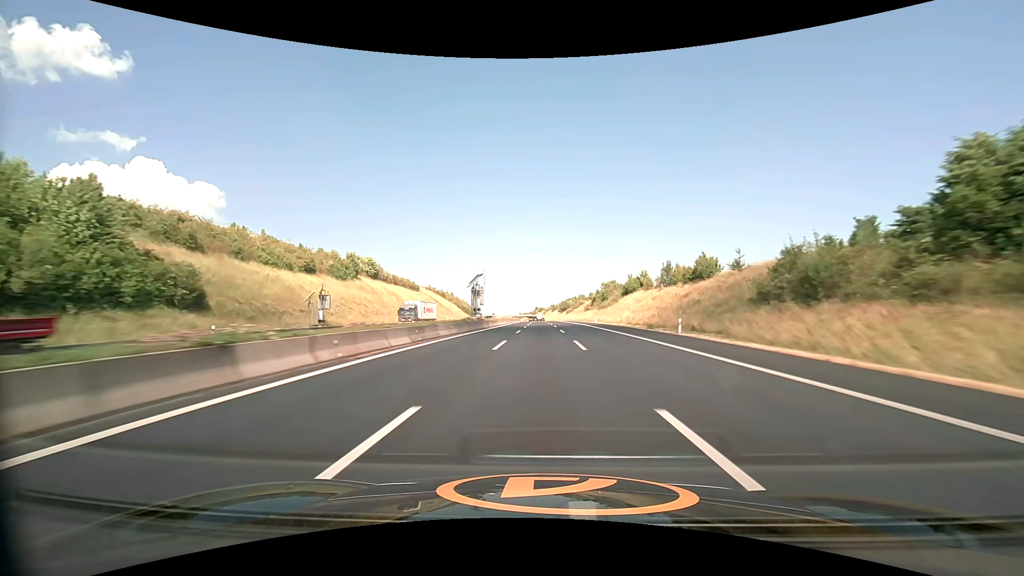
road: motorway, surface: asphalt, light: Day
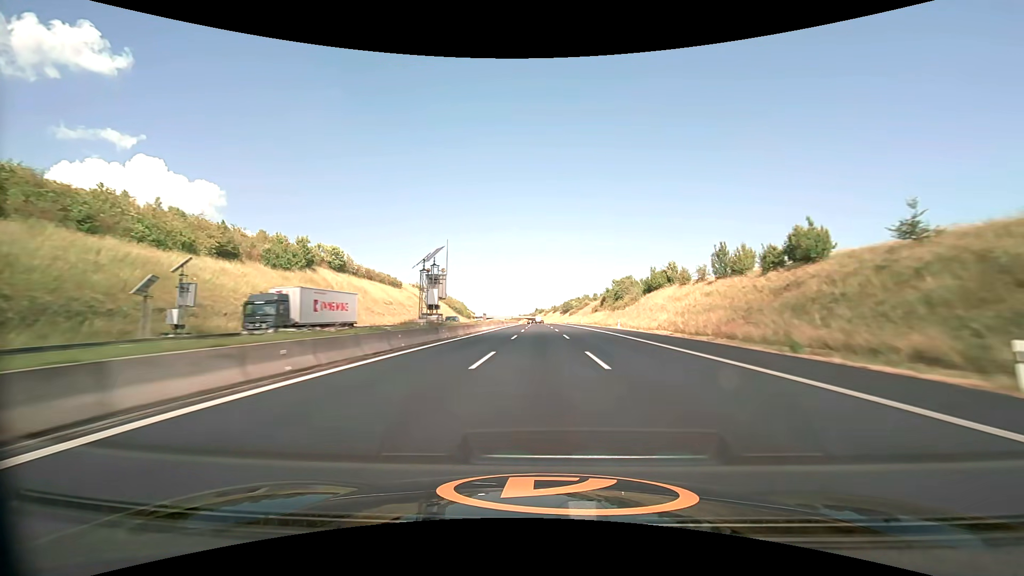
(0.0, +24.3) m; 0°
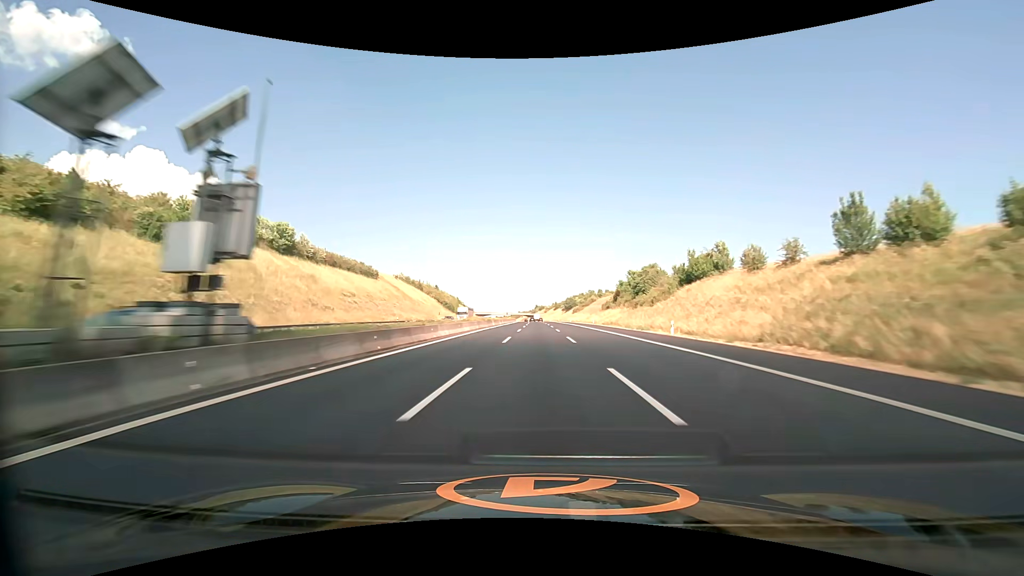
(0.0, +24.3) m; 0°
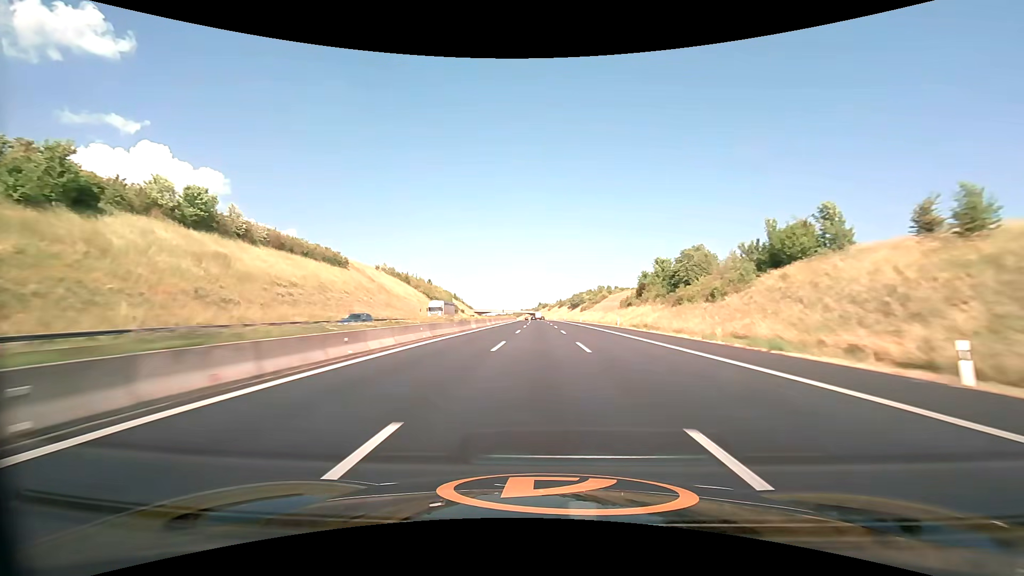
(0.0, +24.3) m; 0°
